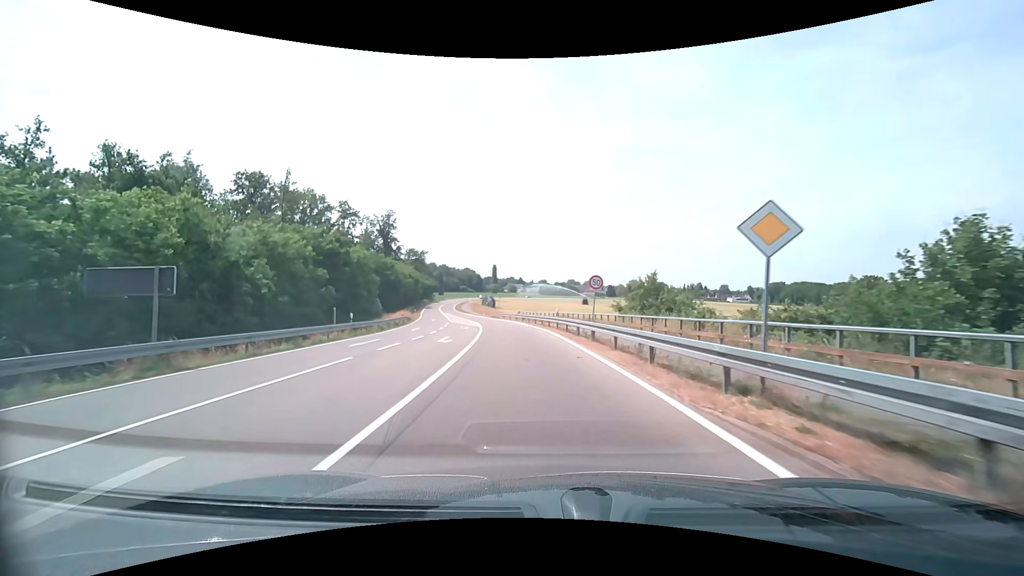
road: tertiary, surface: asphalt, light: Day
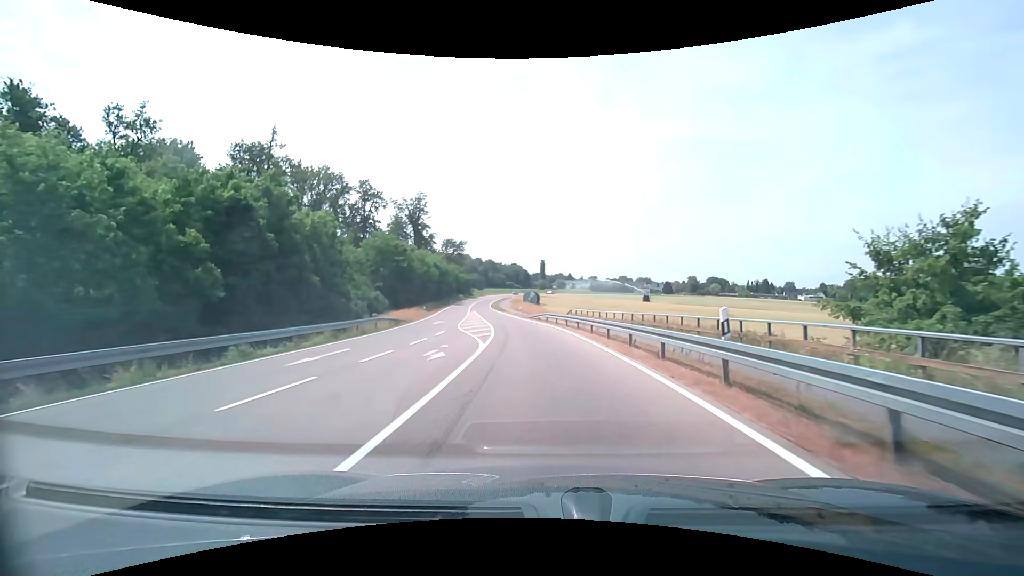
(-1.2, +22.8) m; -6°
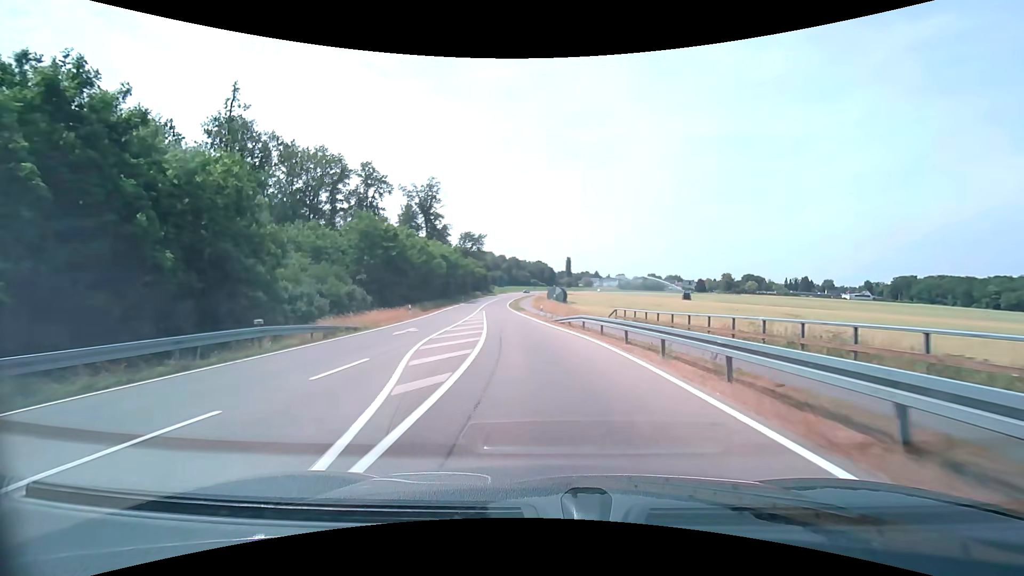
(-0.3, +15.7) m; -3°
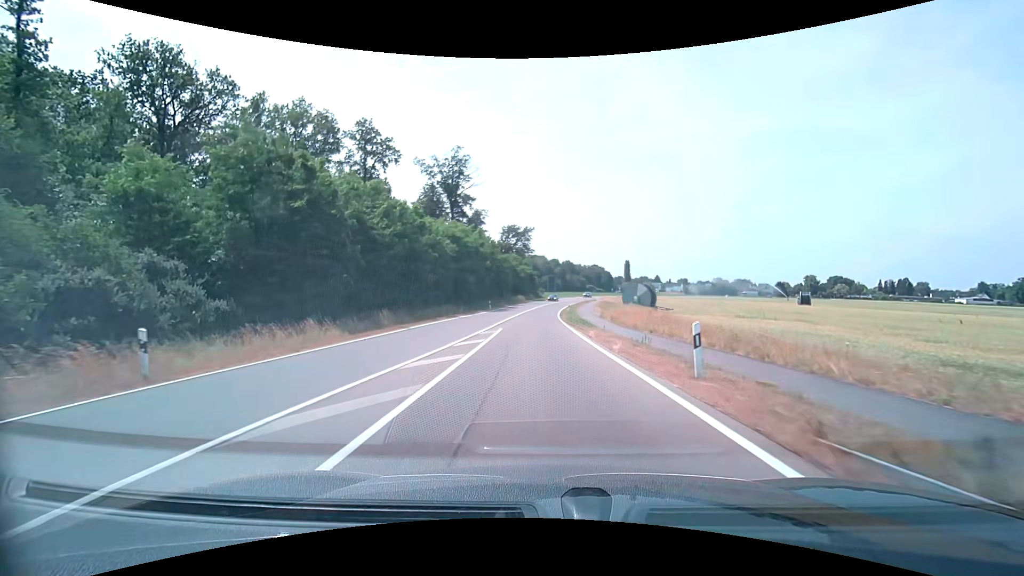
(-1.6, +31.5) m; -6°
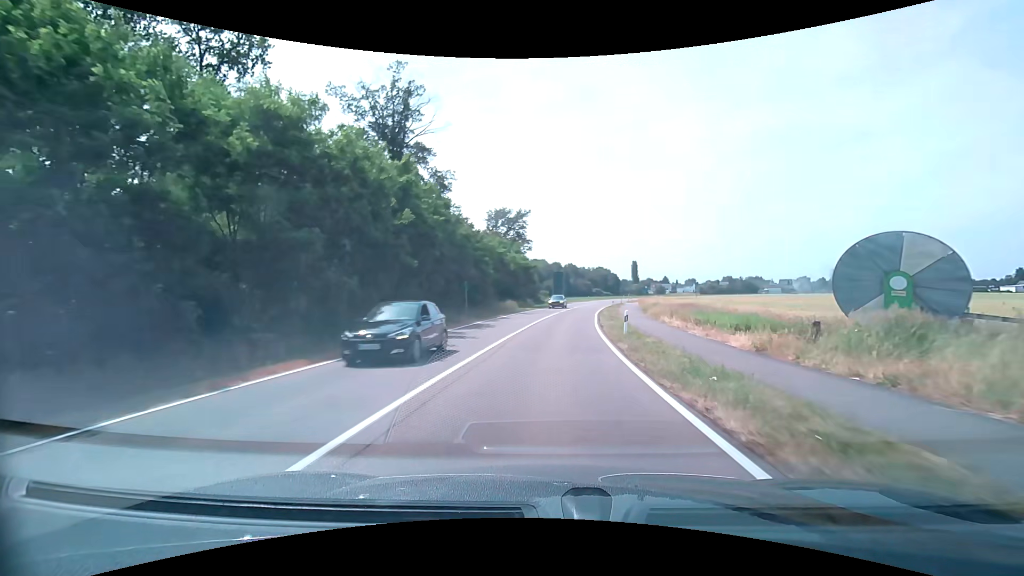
(-0.5, +37.7) m; 0°
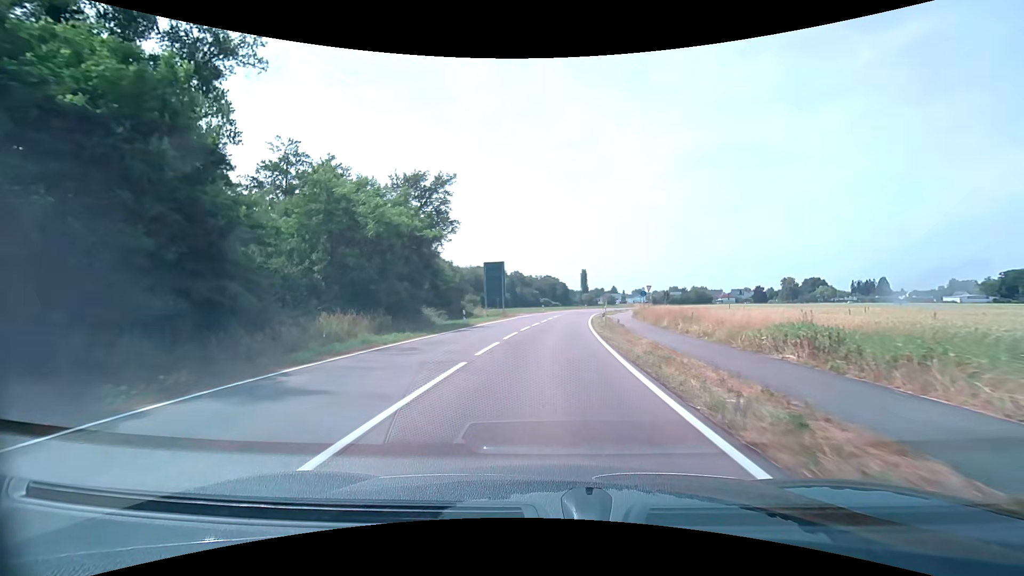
(+1.7, +37.2) m; +6°
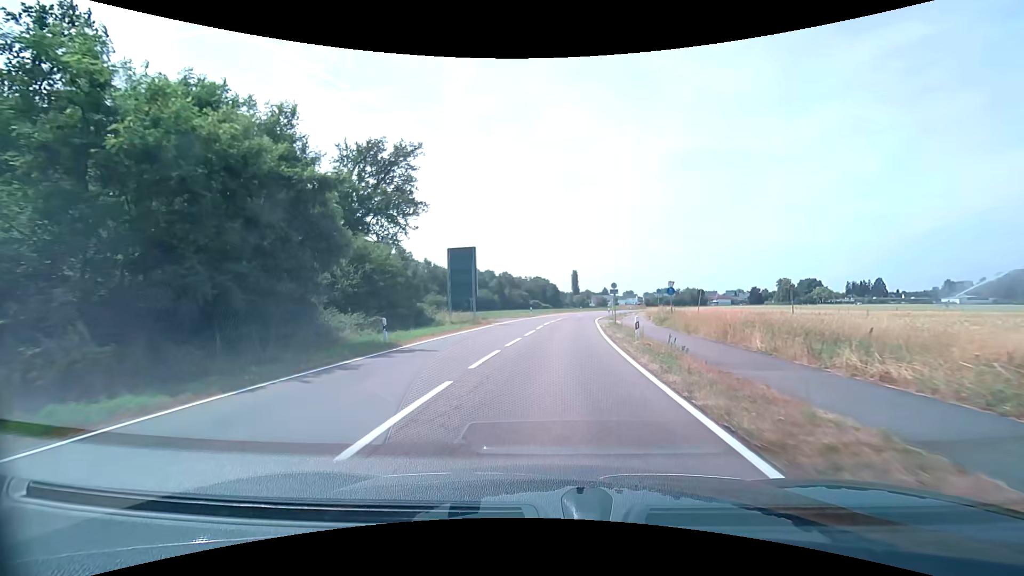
(+0.1, +14.6) m; +1°
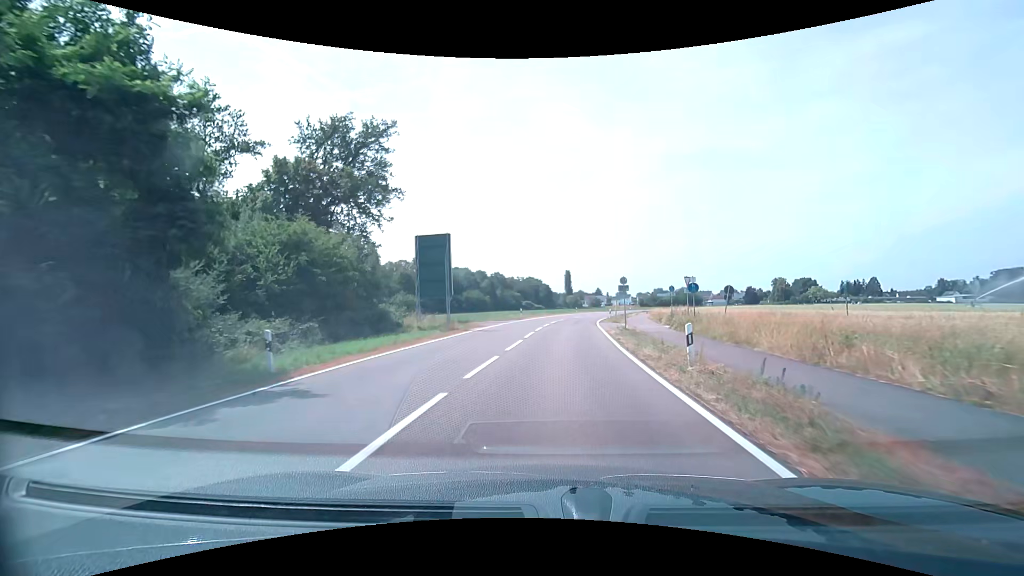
(+0.1, +7.2) m; +1°
(0, +10) (+1, +20) (+1, +30) (+2, +40) (+4, +50) (+5, +60) (+7, +69) (+10, +79) (+12, +89) (+16, +98) m
